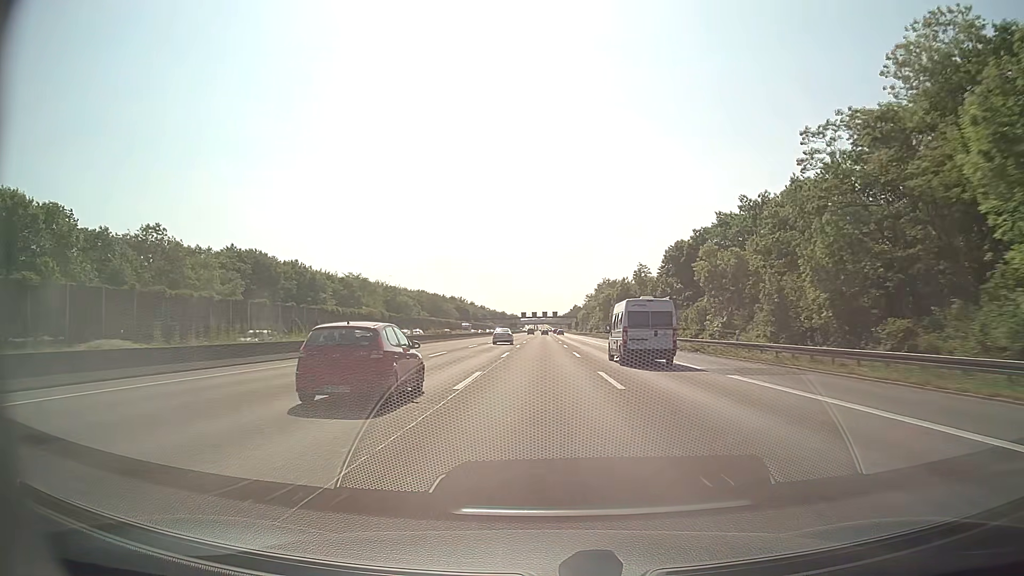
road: motorway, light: Day
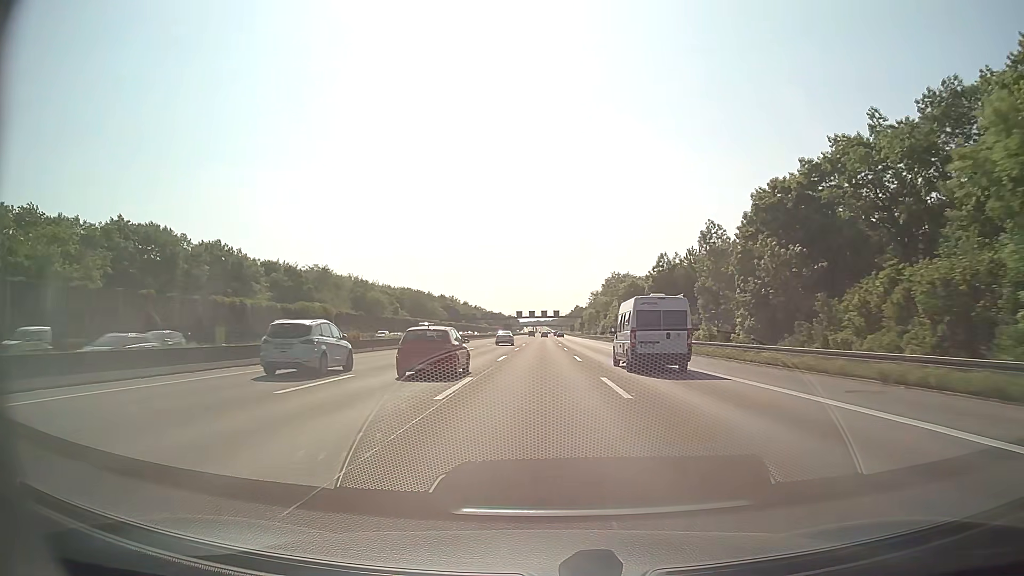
(0.0, +37.6) m; 0°
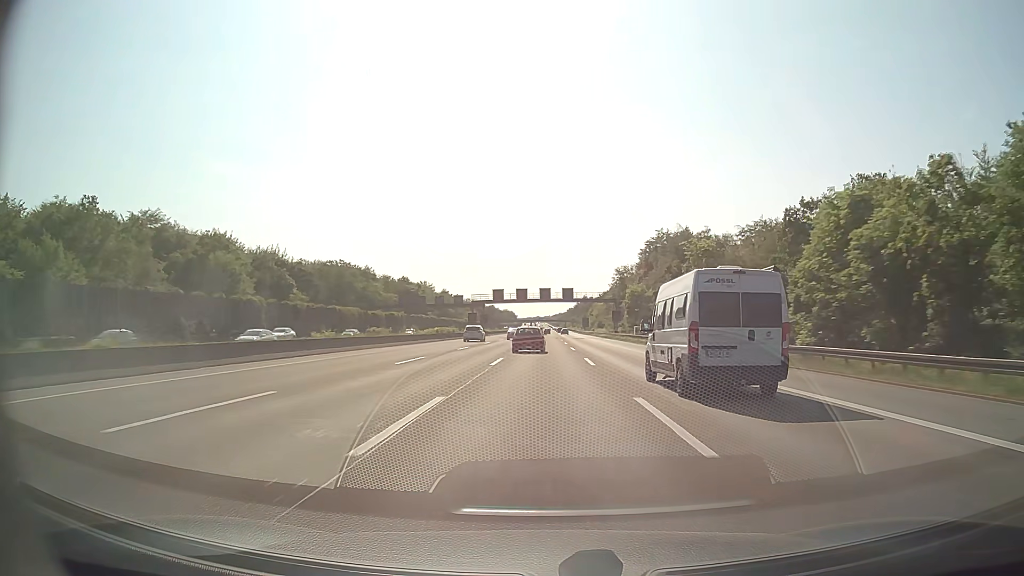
(0.0, +96.0) m; 0°
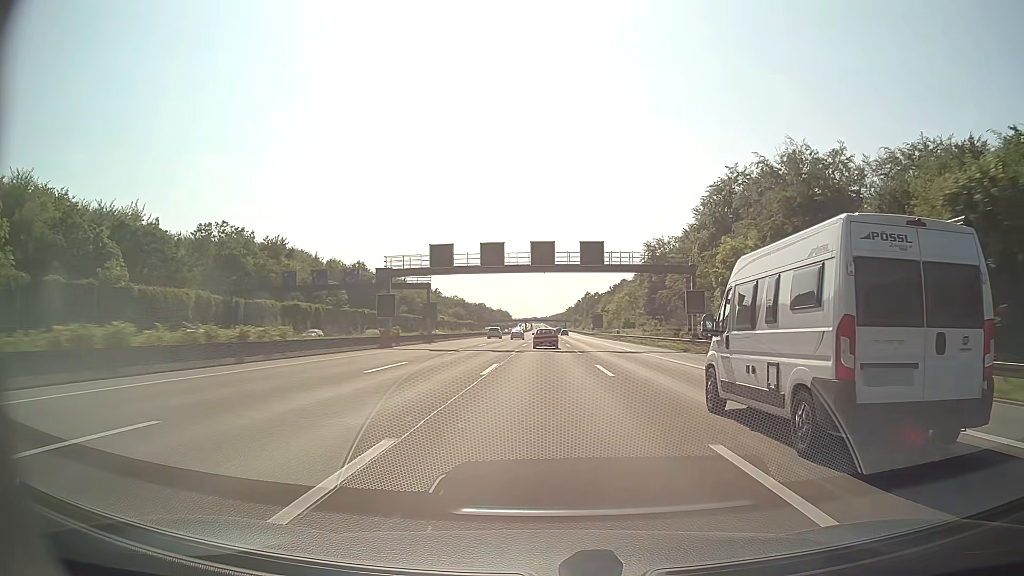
(+0.1, +58.8) m; 0°
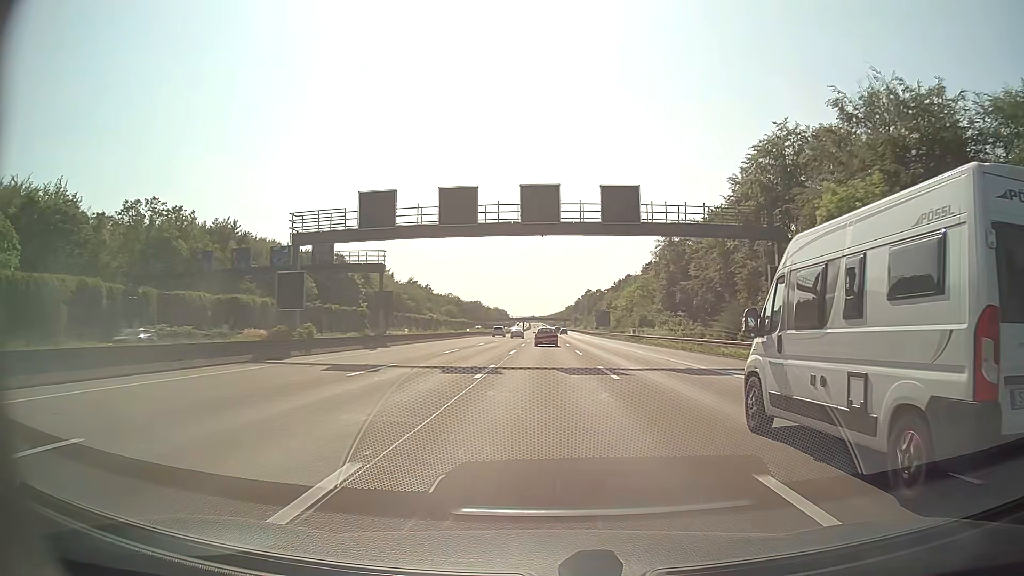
(0.0, +19.7) m; 0°
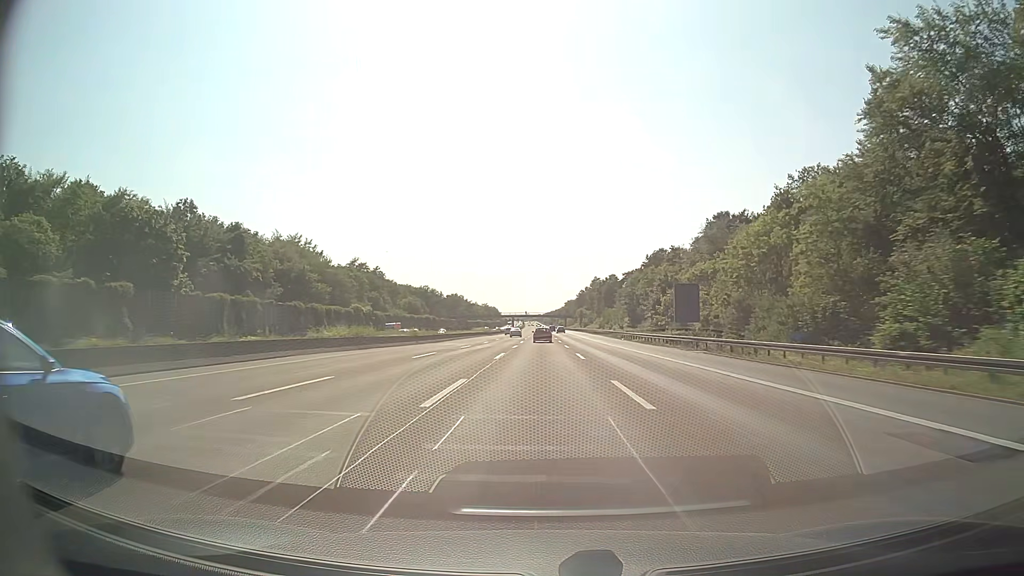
(+0.3, +78.2) m; 0°
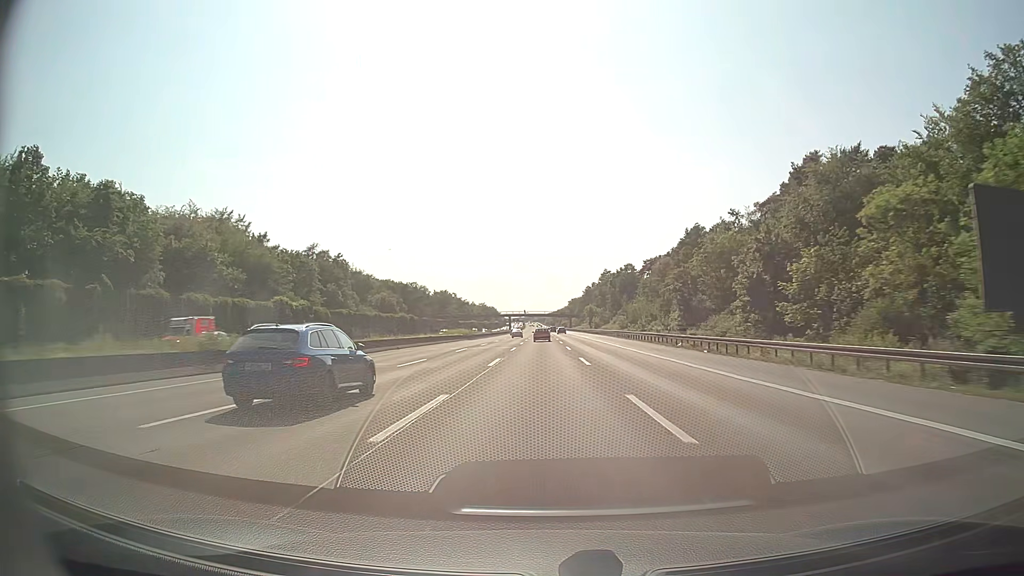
(0.0, +39.0) m; 0°
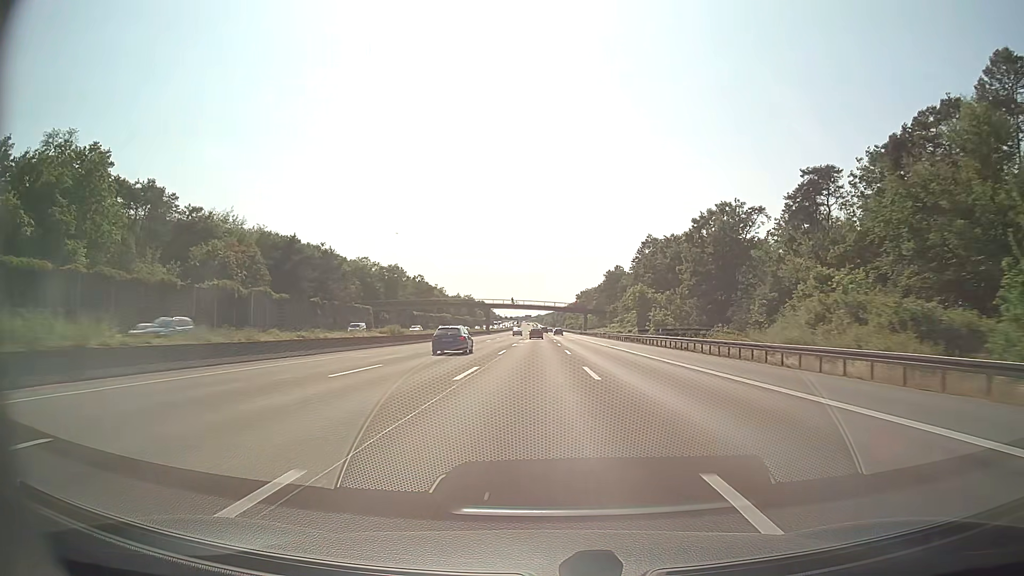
(+0.1, +97.4) m; 0°
(0, +10) (0, +20) (0, +30) (0, +40) (0, +50) (0, +60) (0, +70) (+1, +80) (+1, +90) (+1, +100) m
